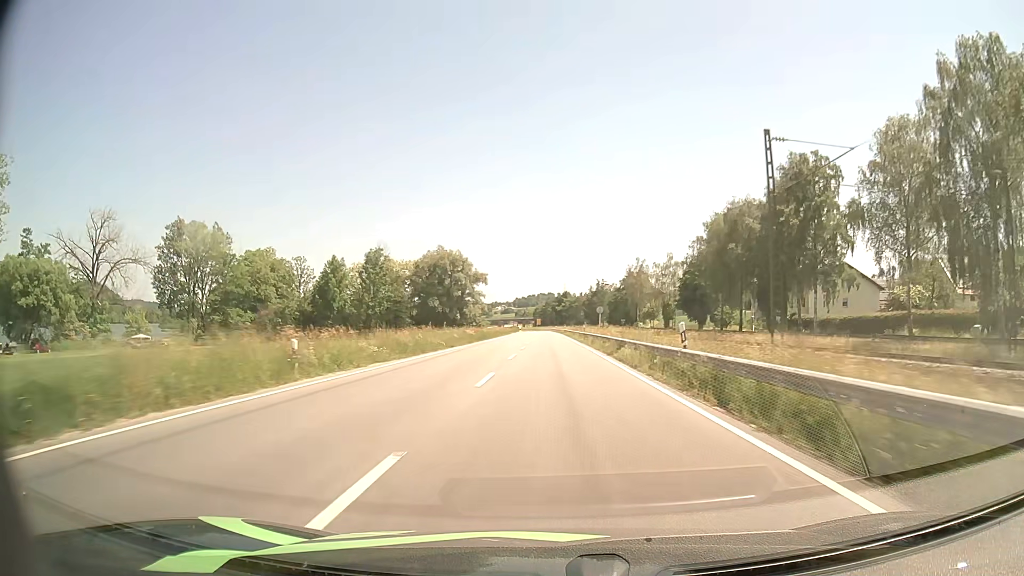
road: primary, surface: asphalt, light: Day
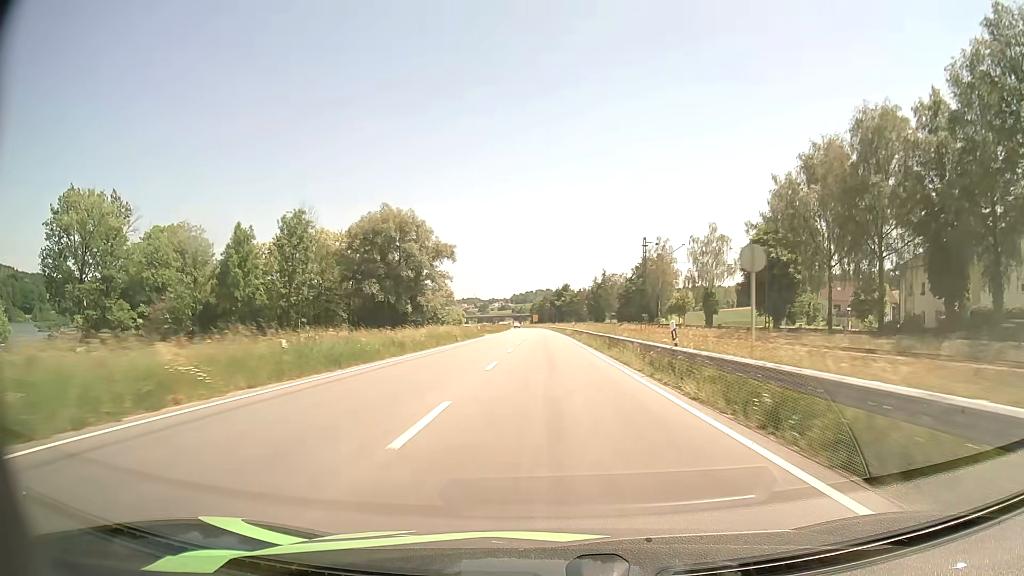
(+0.1, +43.7) m; 0°
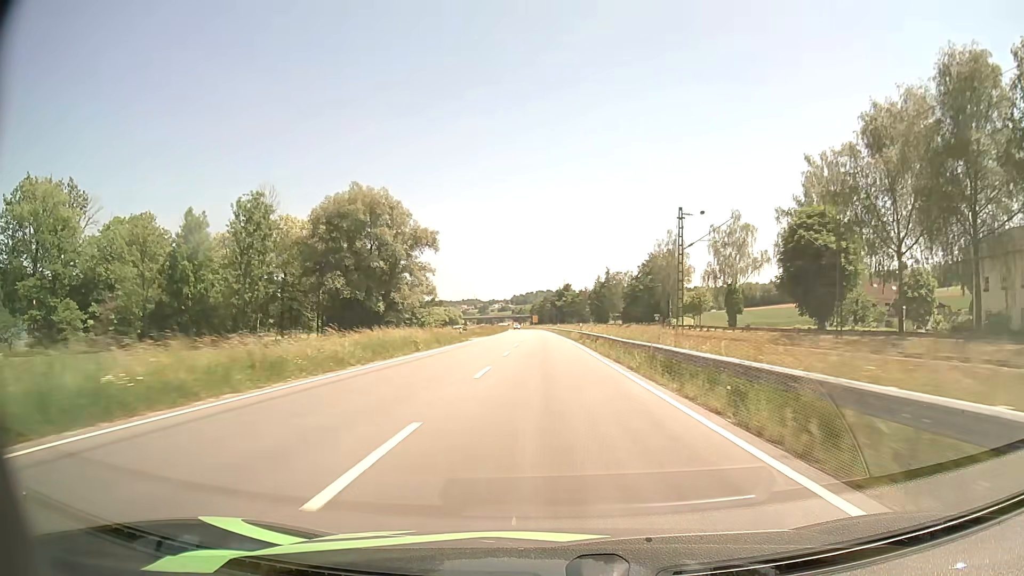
(0.0, +14.5) m; 0°
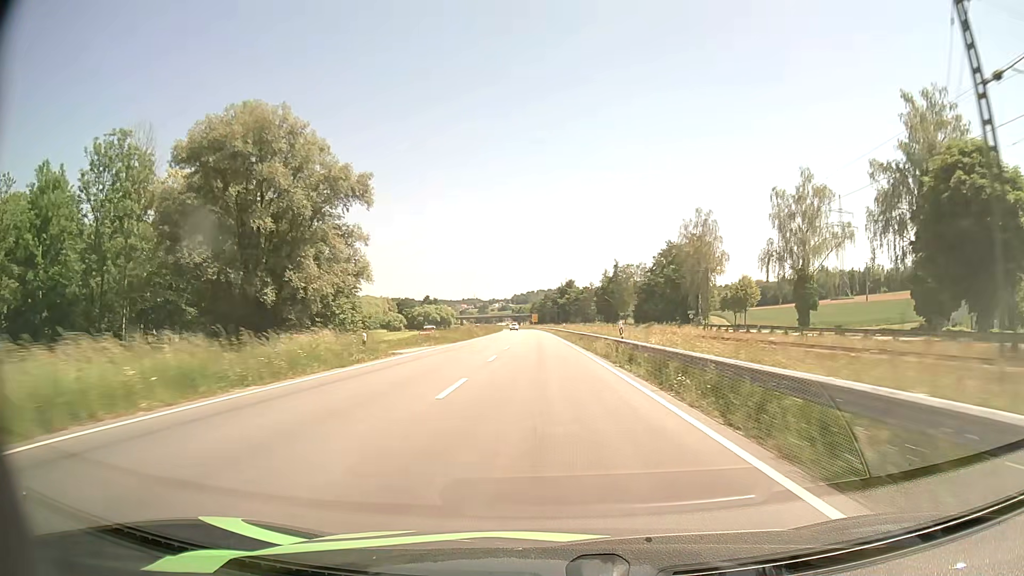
(0.0, +29.0) m; 0°
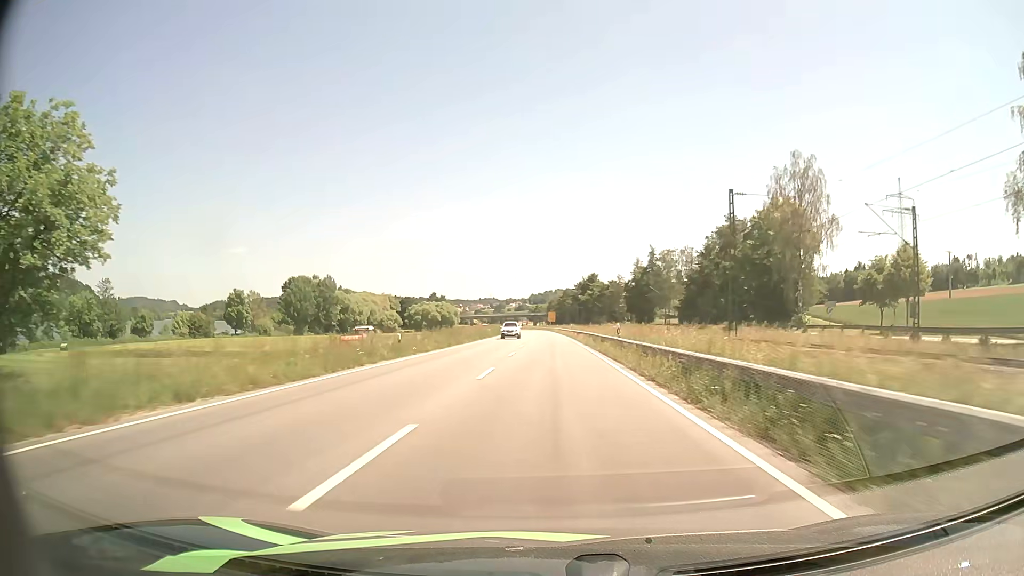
(-0.4, +43.5) m; -2°
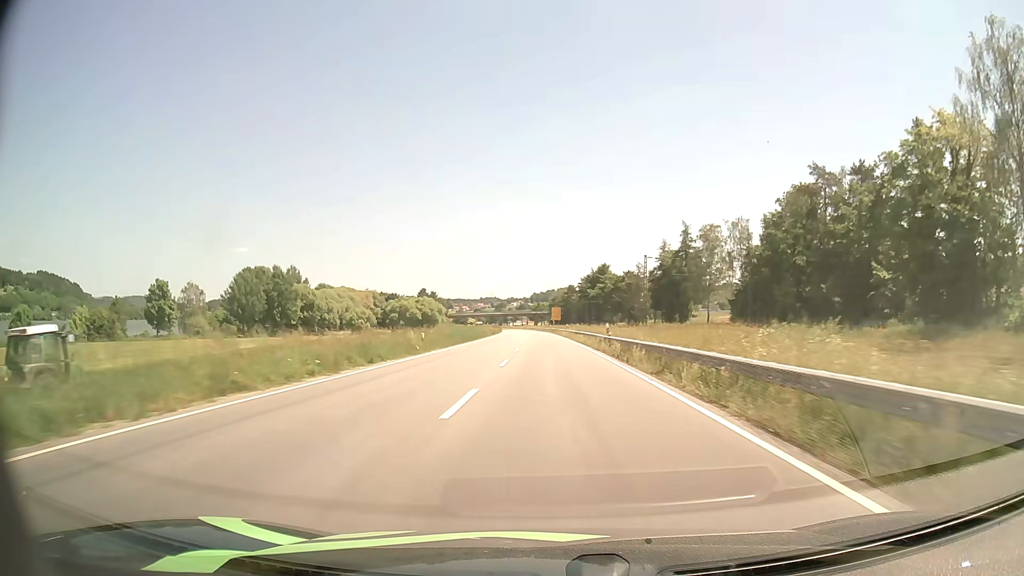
(-0.1, +43.5) m; 0°
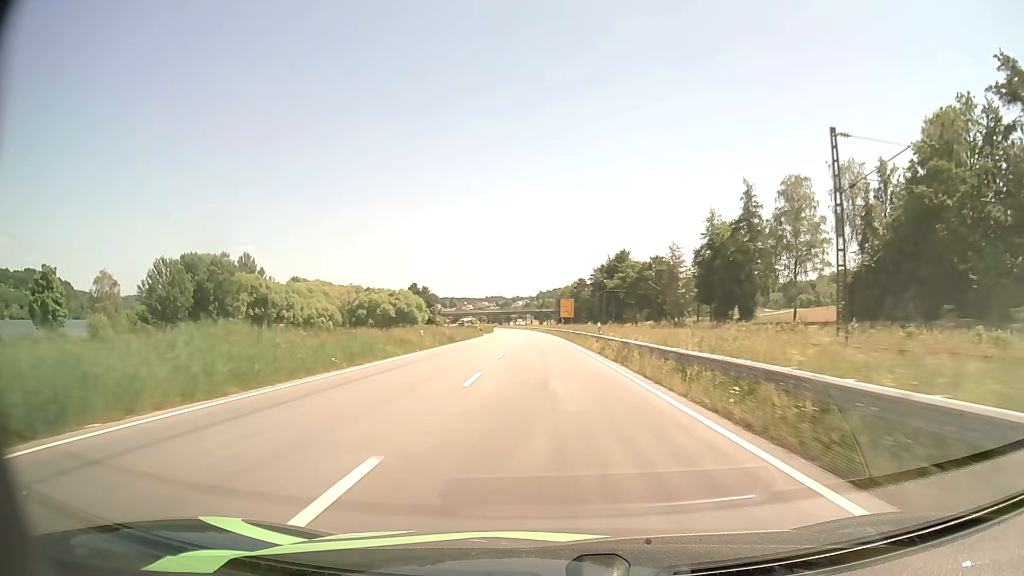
(-0.1, +43.5) m; 0°
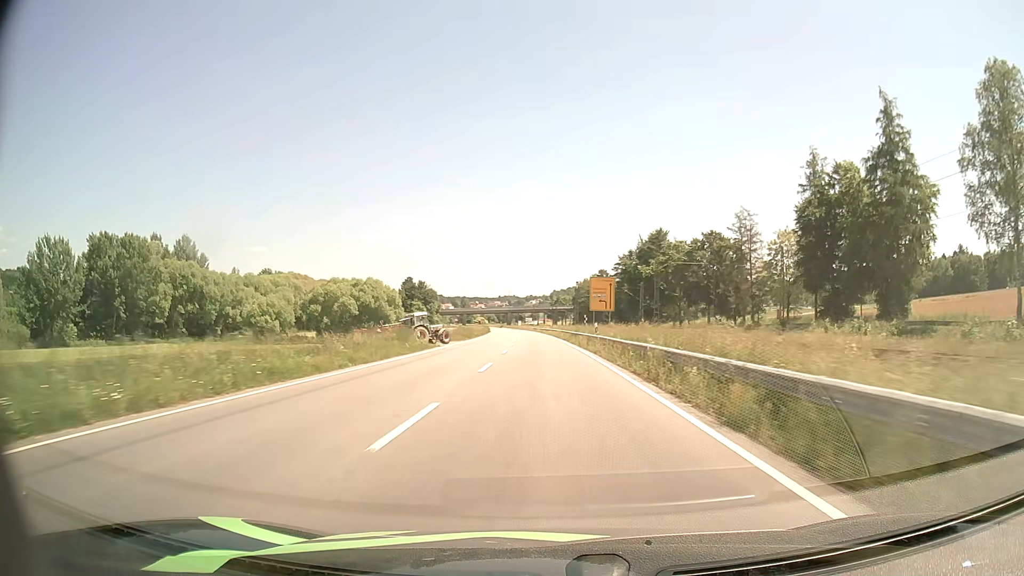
(-0.5, +43.6) m; -1°
(0, +10) (0, +20) (0, +30) (-1, +40) (-1, +50) (-1, +60) (-2, +70) (-2, +80) (-2, +90) (-3, +100) m
